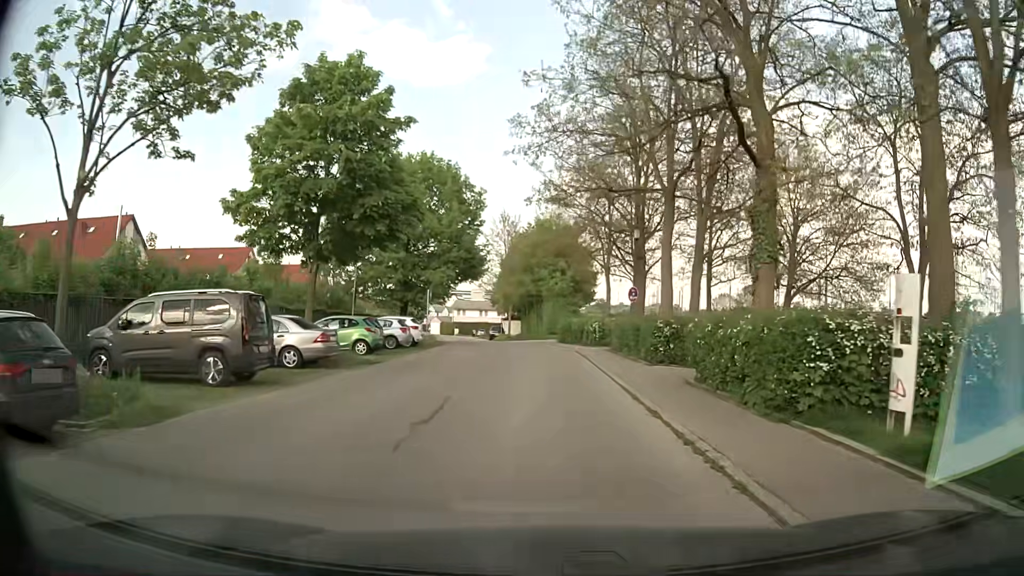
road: residential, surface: asphalt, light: Day
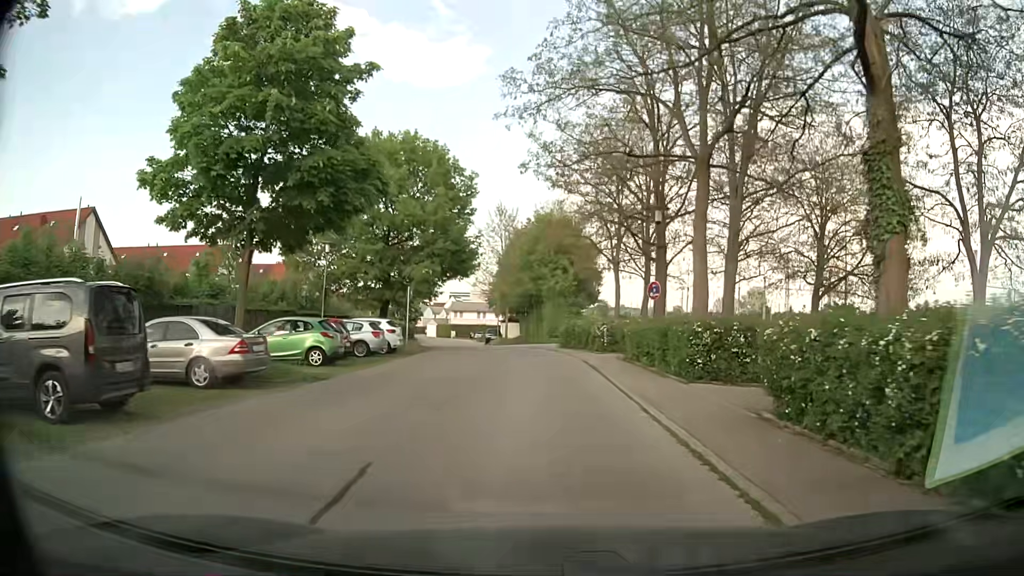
(0.0, +5.1) m; -1°
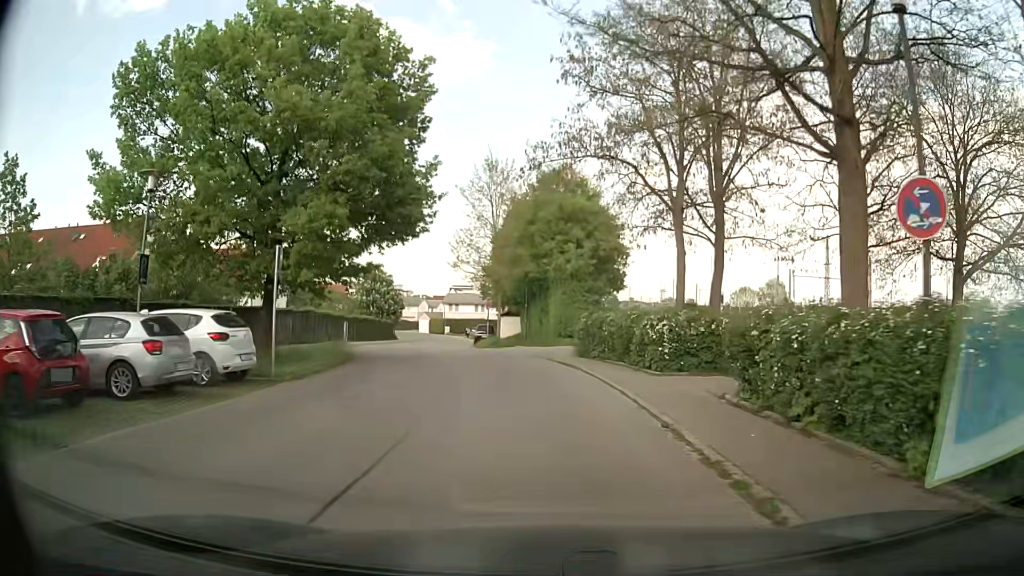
(+0.1, +15.6) m; 0°
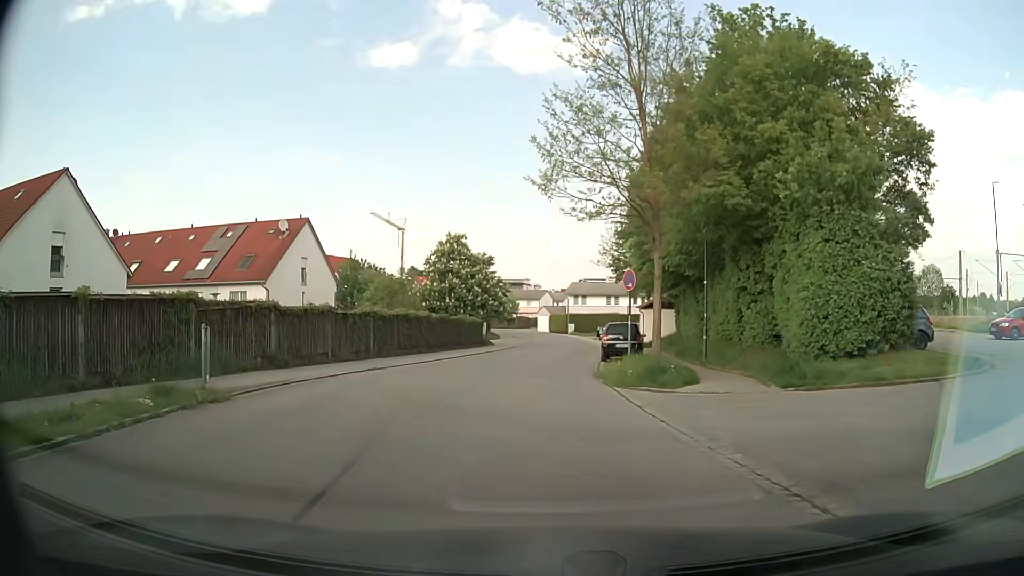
(-1.9, +24.7) m; -11°
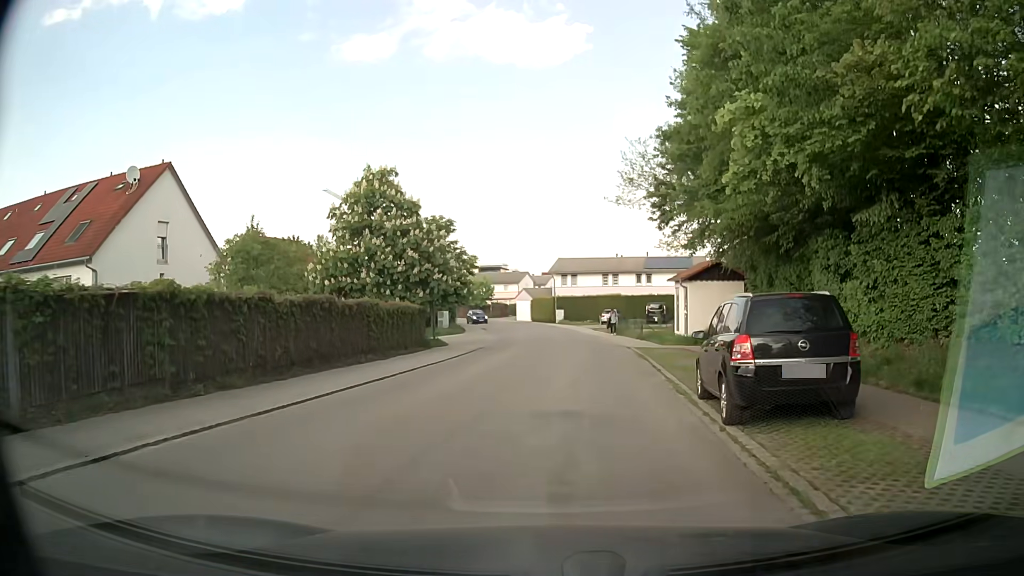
(-0.2, +19.7) m; +3°
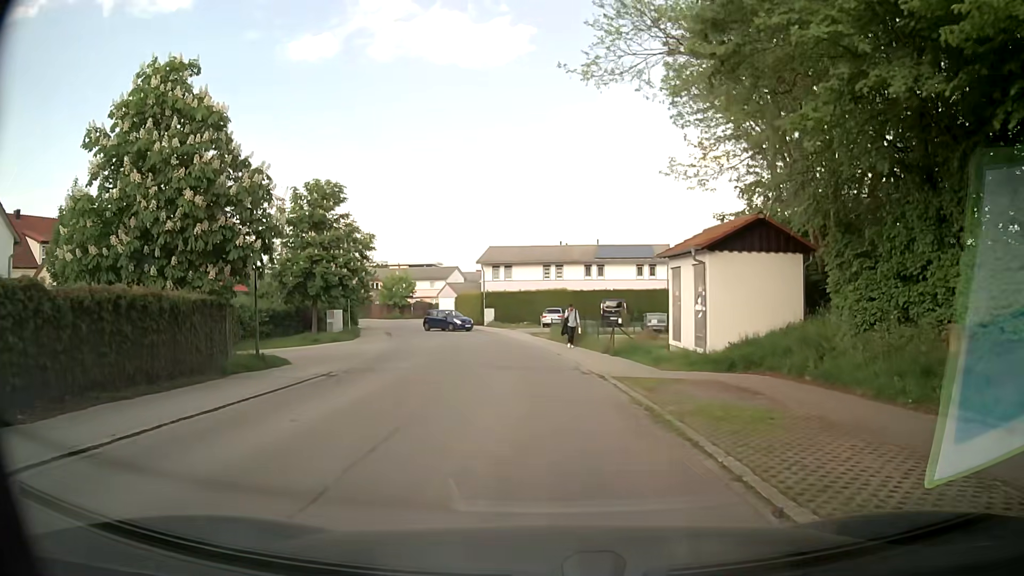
(+0.4, +14.5) m; +4°
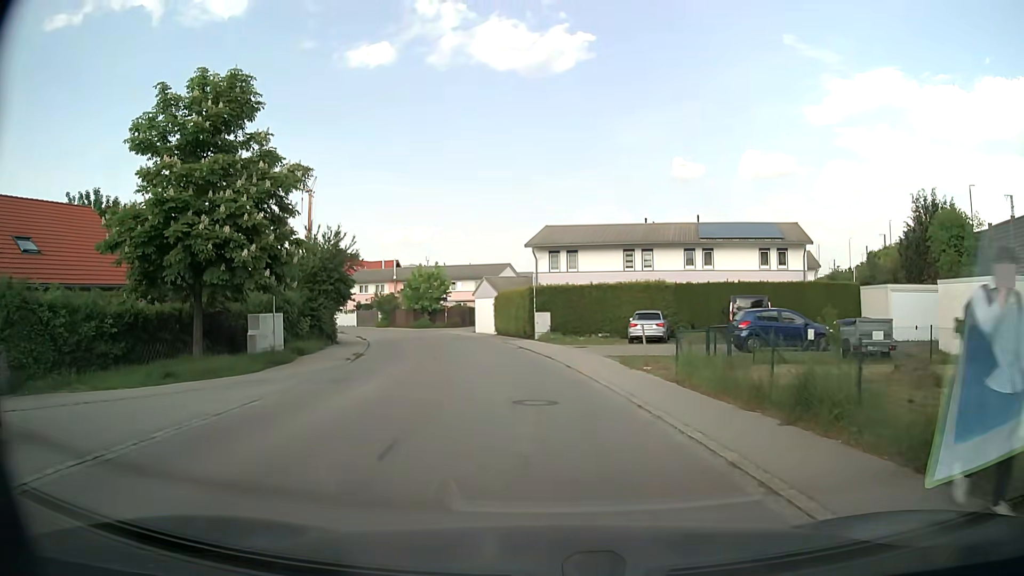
(-0.9, +20.0) m; -6°
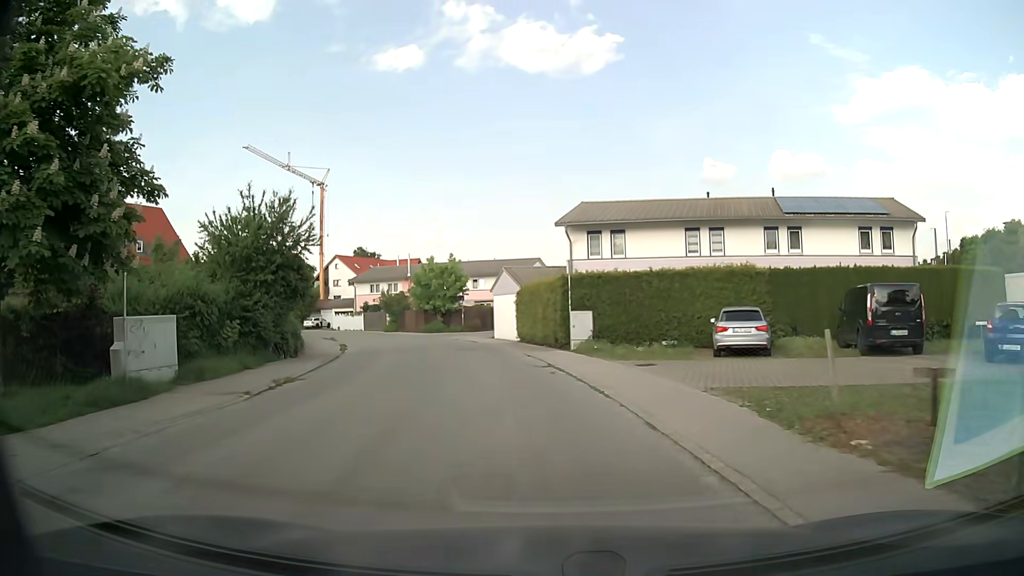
(-0.1, +10.3) m; -2°
(0, +10) (-2, +20) (-4, +30) (-7, +39) (-11, +48) (-15, +57) (-21, +65) (-28, +73) (-35, +79) (-44, +85) m
